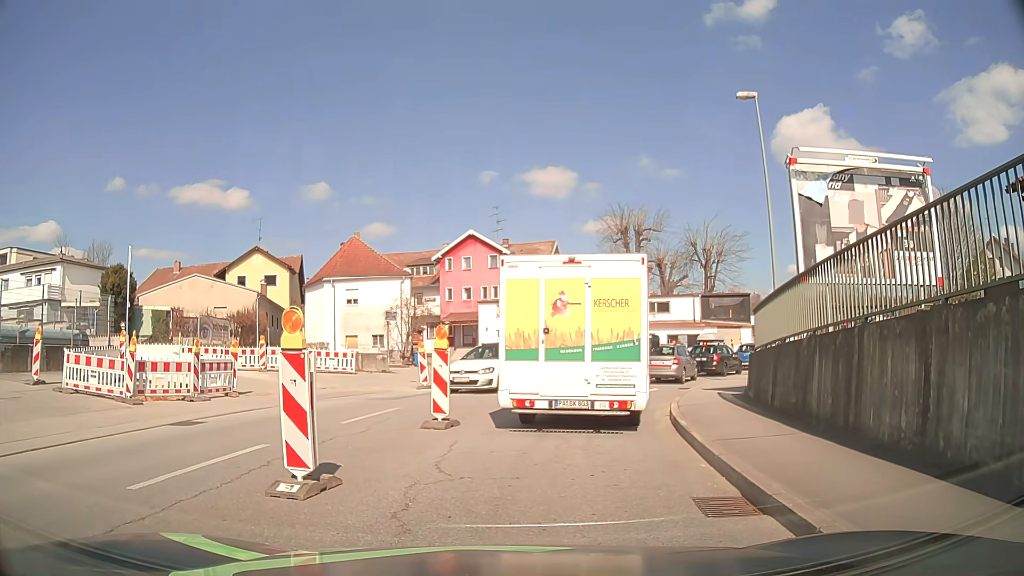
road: tertiary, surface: asphalt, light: Day
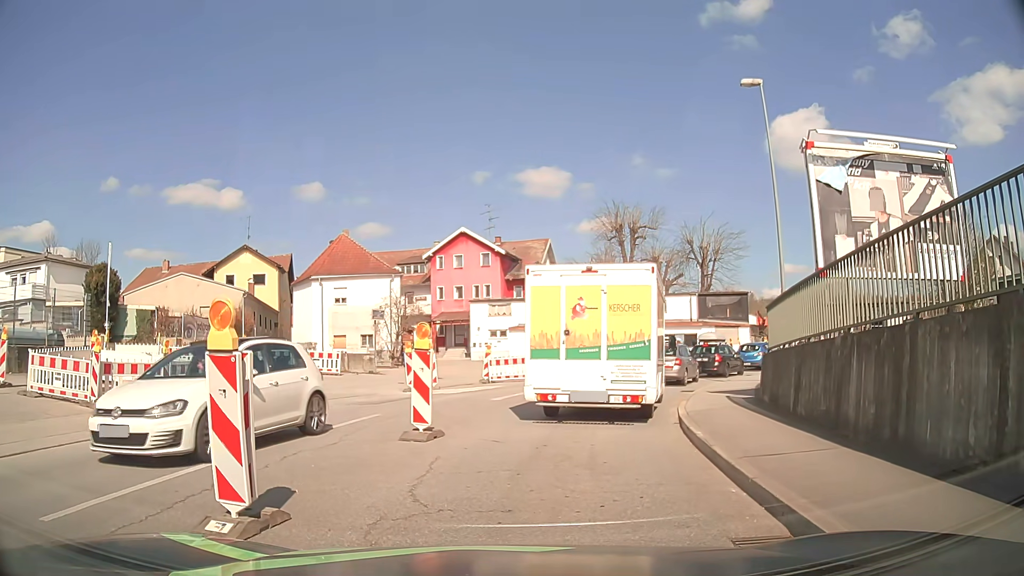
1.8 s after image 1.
(0.0, +1.4) m; 0°
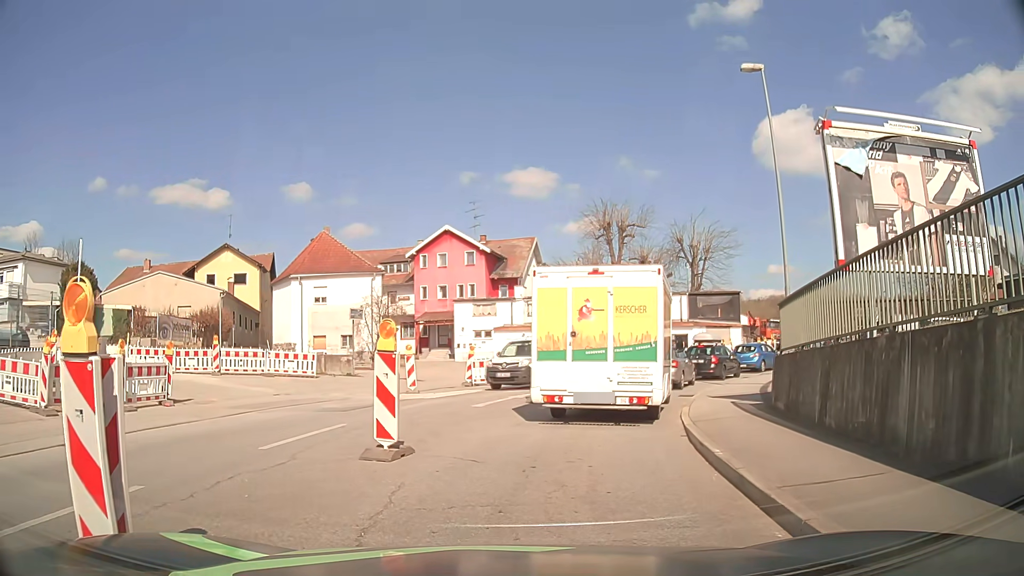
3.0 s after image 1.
(0.0, +1.6) m; +3°
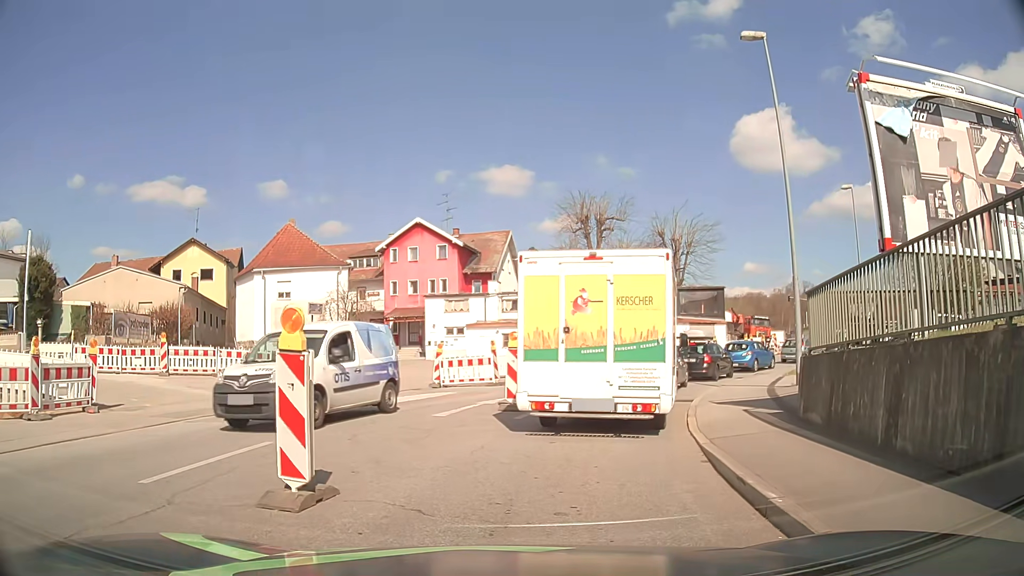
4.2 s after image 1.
(0.0, +2.6) m; +2°
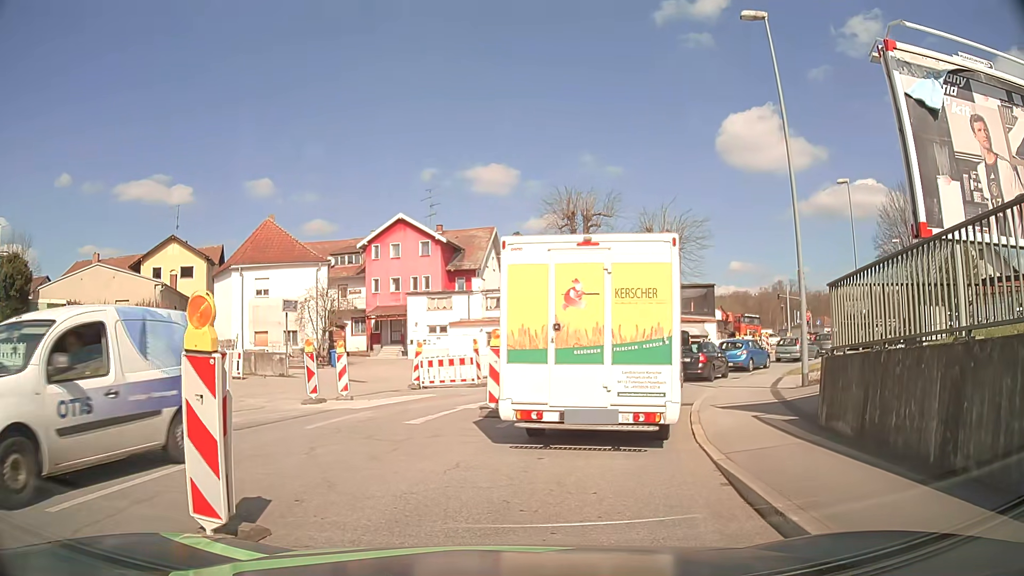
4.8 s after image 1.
(0.0, +1.4) m; +2°
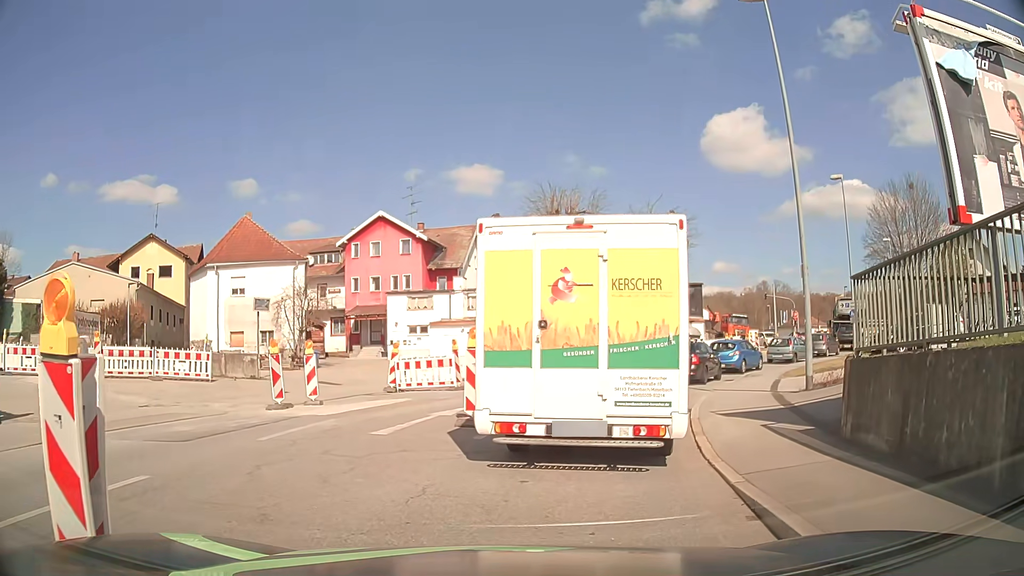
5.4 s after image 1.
(0.0, +1.3) m; +1°
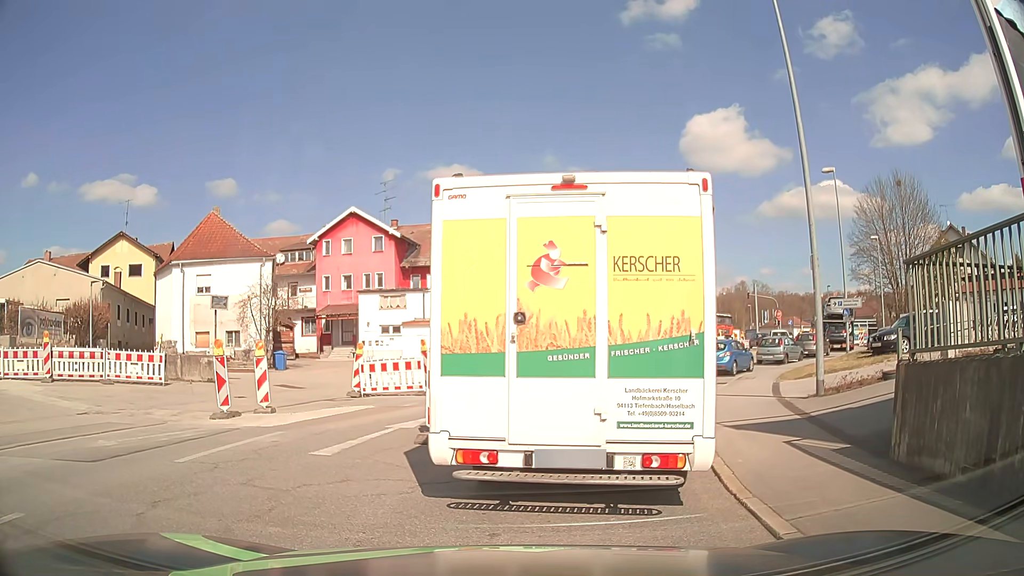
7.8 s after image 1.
(+0.1, +1.7) m; +4°
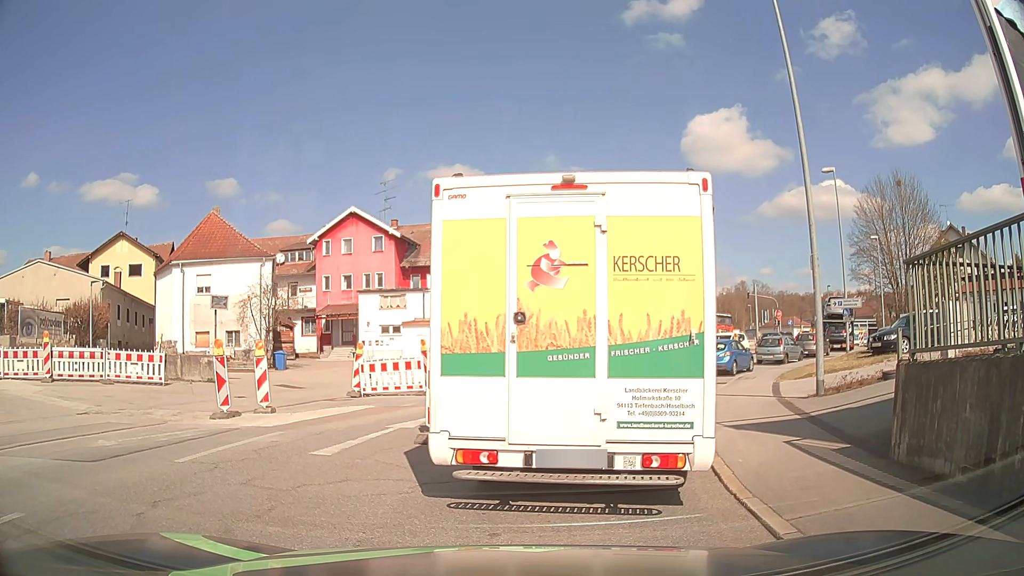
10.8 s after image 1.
(0.0, 0.0) m; 0°
(0, +10) (+3, +20) (+7, +29) (+13, +37) (+20, +44) (+25, +52) (+28, +62) (+28, +72) (+26, +82) (+21, +90) m
